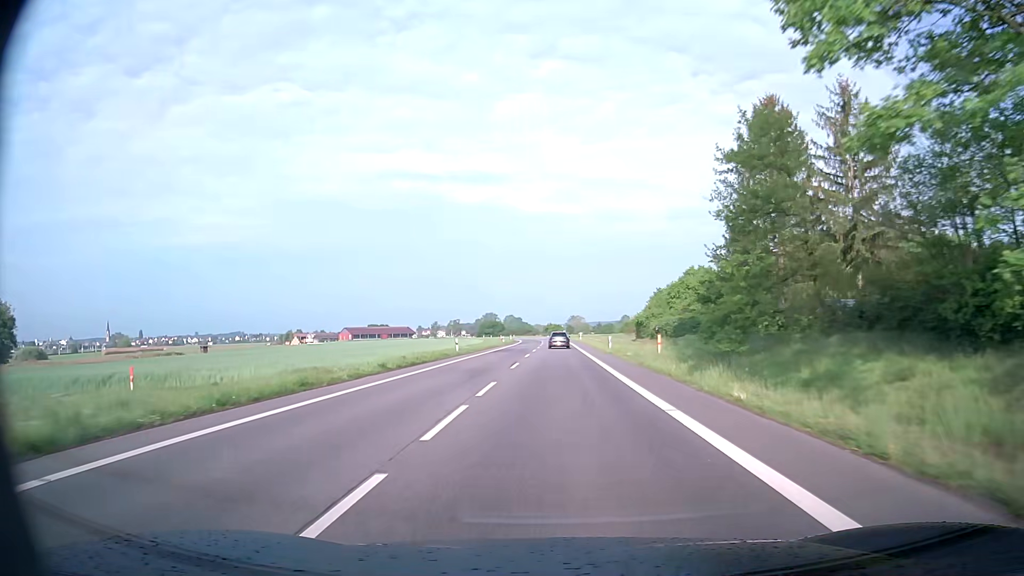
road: secondary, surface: asphalt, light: Day
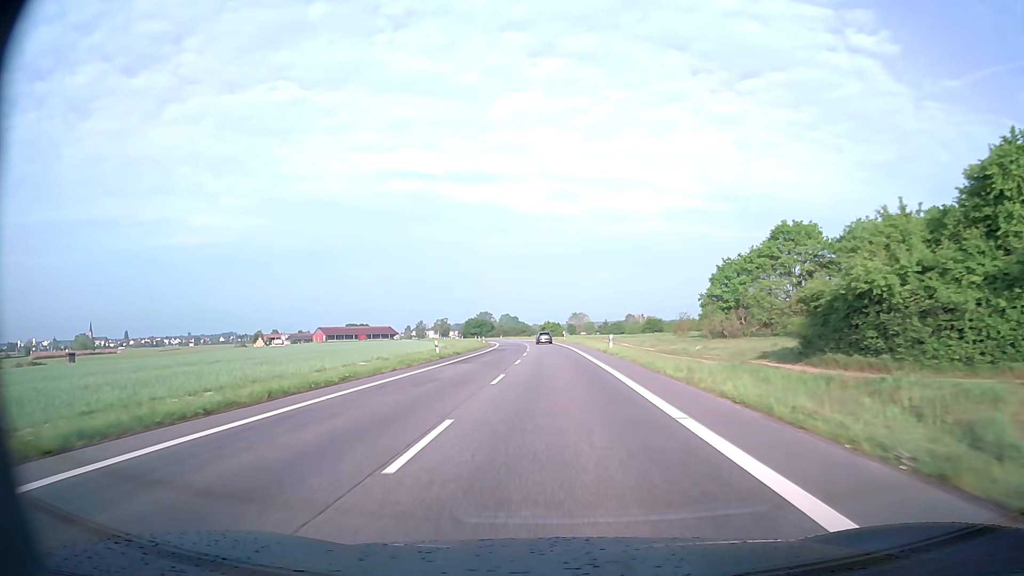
(+0.2, +55.4) m; 0°
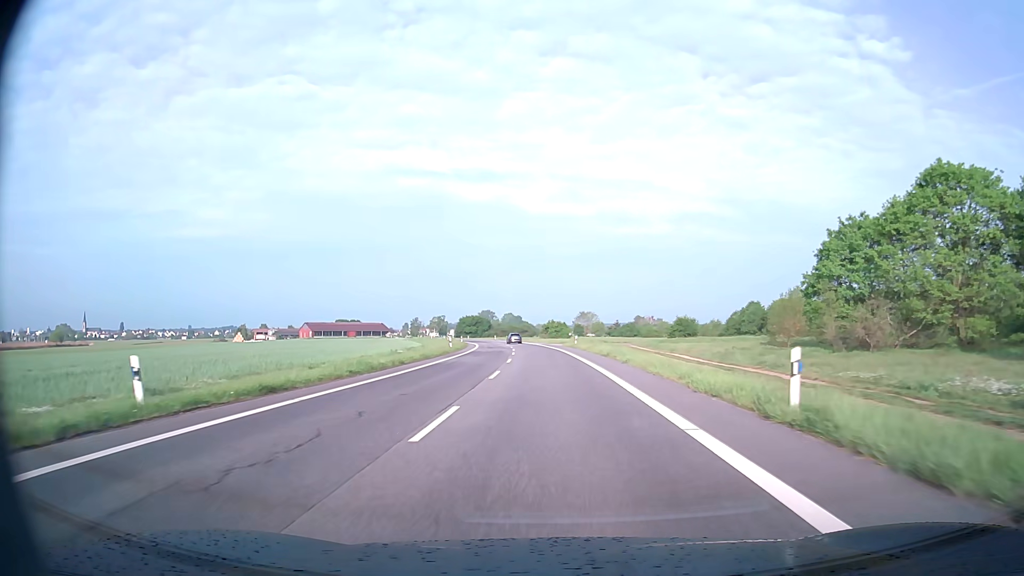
(-0.1, +33.7) m; -1°
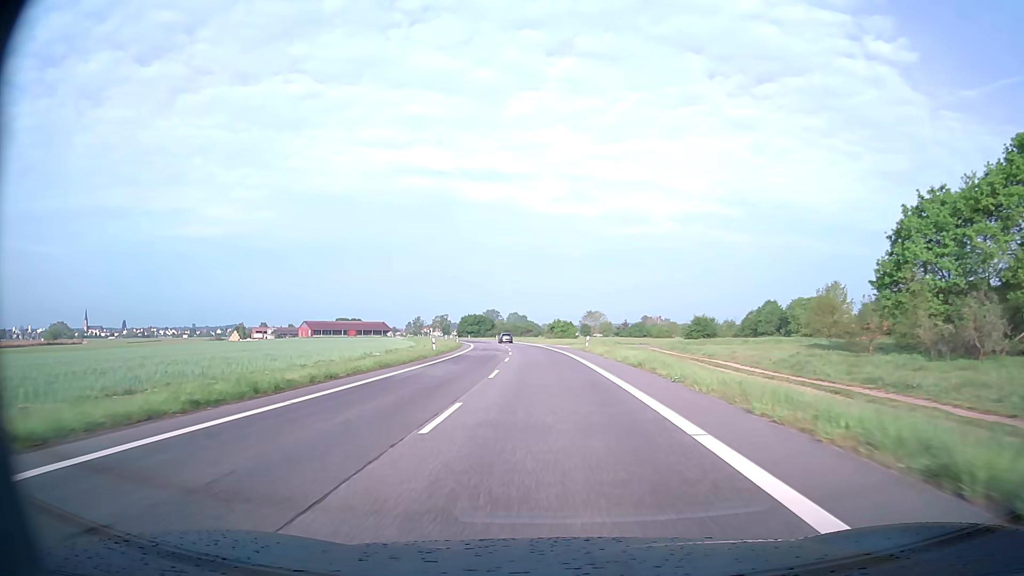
(0.0, +11.3) m; 0°
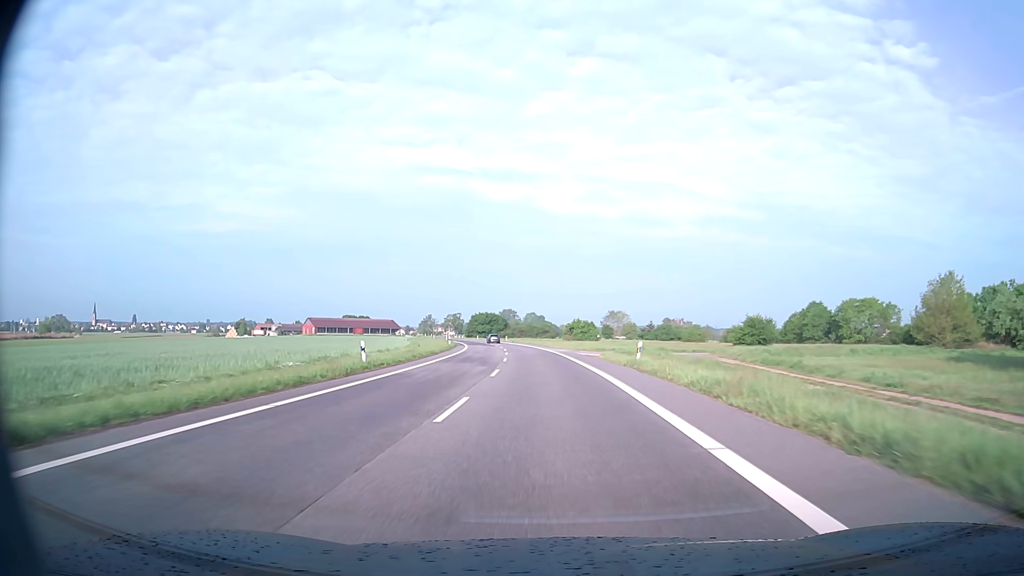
(-0.3, +22.7) m; -1°
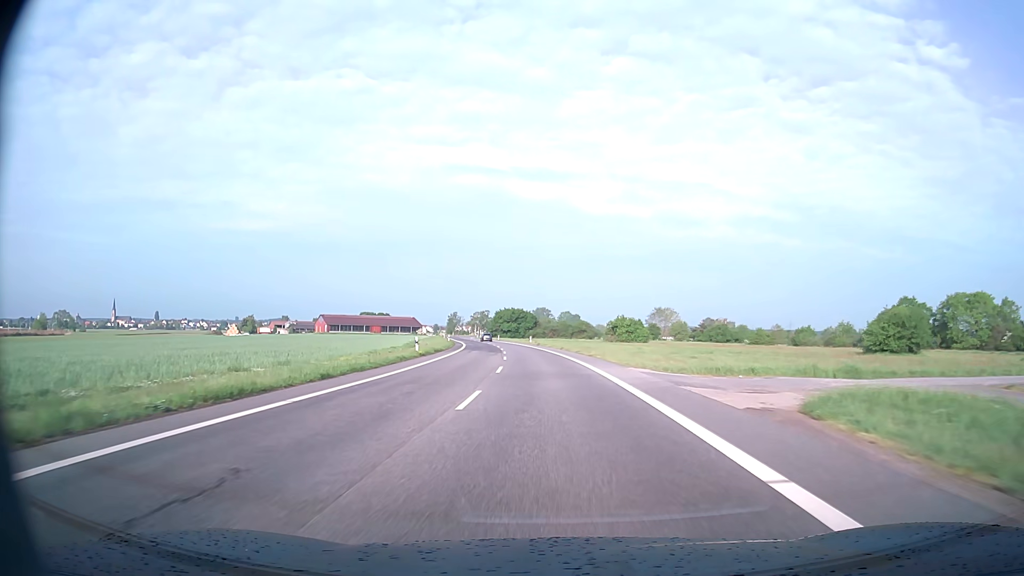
(-0.9, +34.2) m; -3°
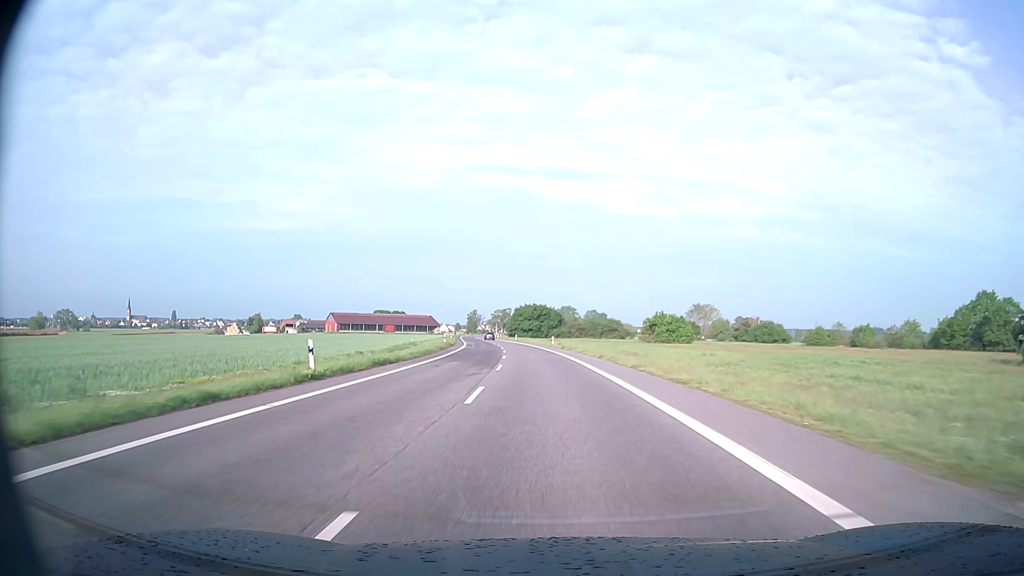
(-0.4, +22.9) m; -2°
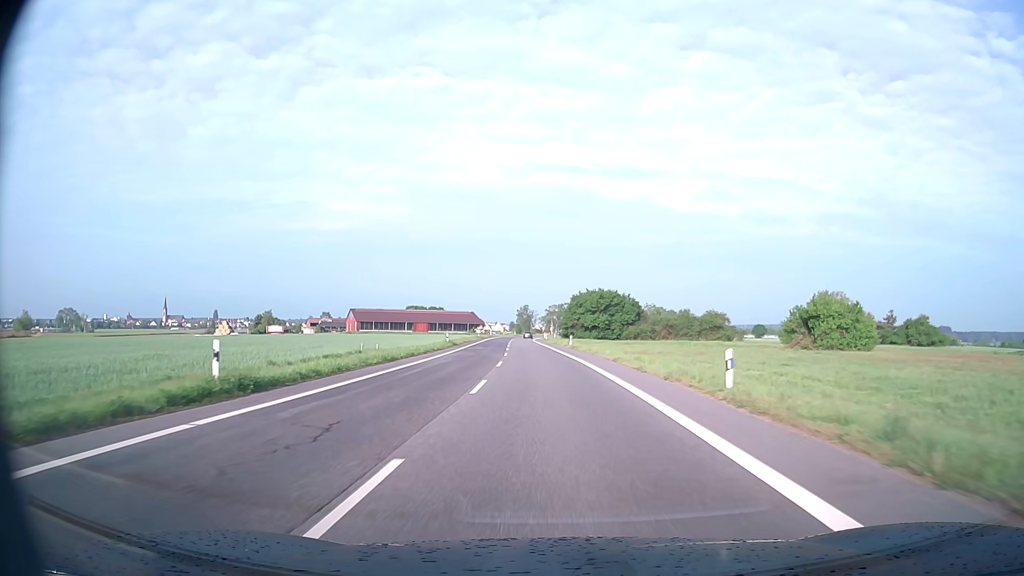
(-2.6, +57.3) m; -5°
(0, +10) (0, +20) (-1, +30) (-1, +40) (-2, +50) (-2, +60) (-3, +70) (-4, +80) (-4, +90) (-5, +100) m
